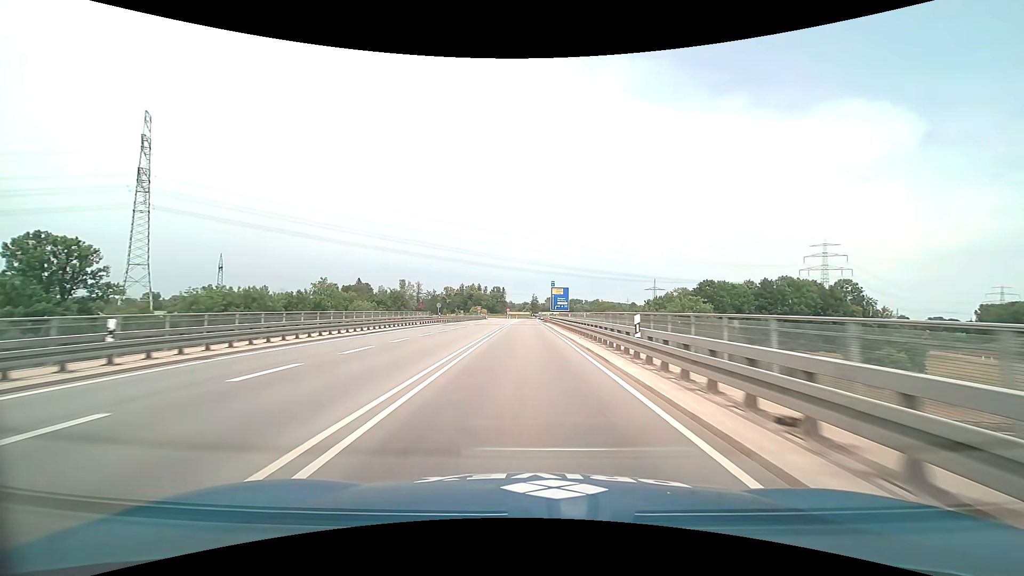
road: trunk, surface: asphalt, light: Day
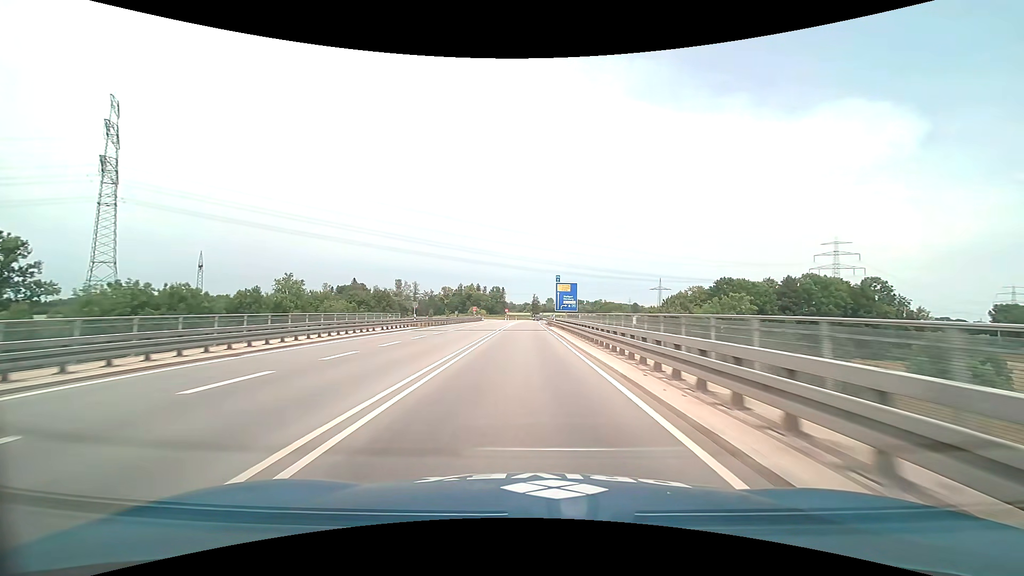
(0.0, +13.2) m; 0°
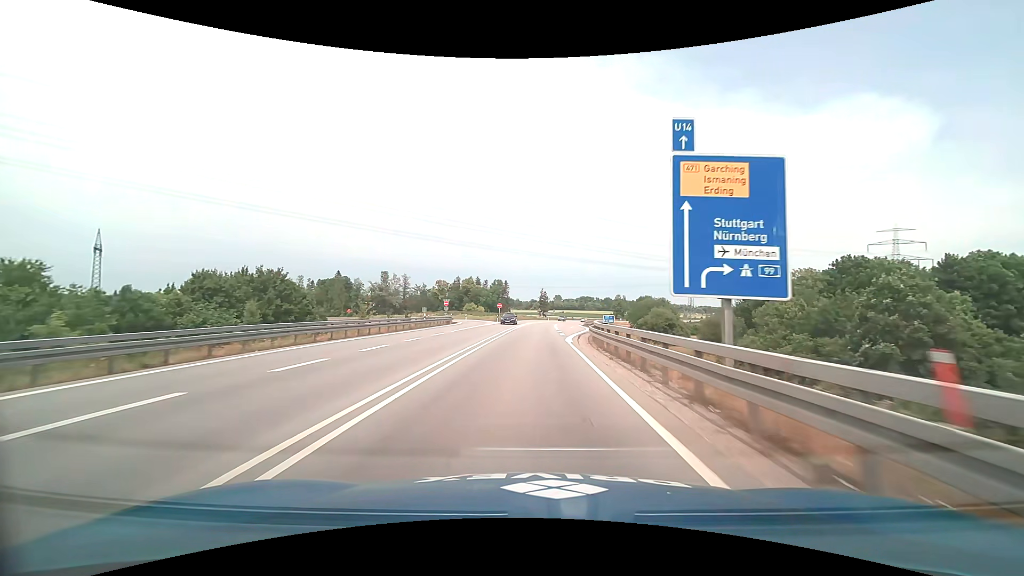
(-0.3, +51.0) m; -1°
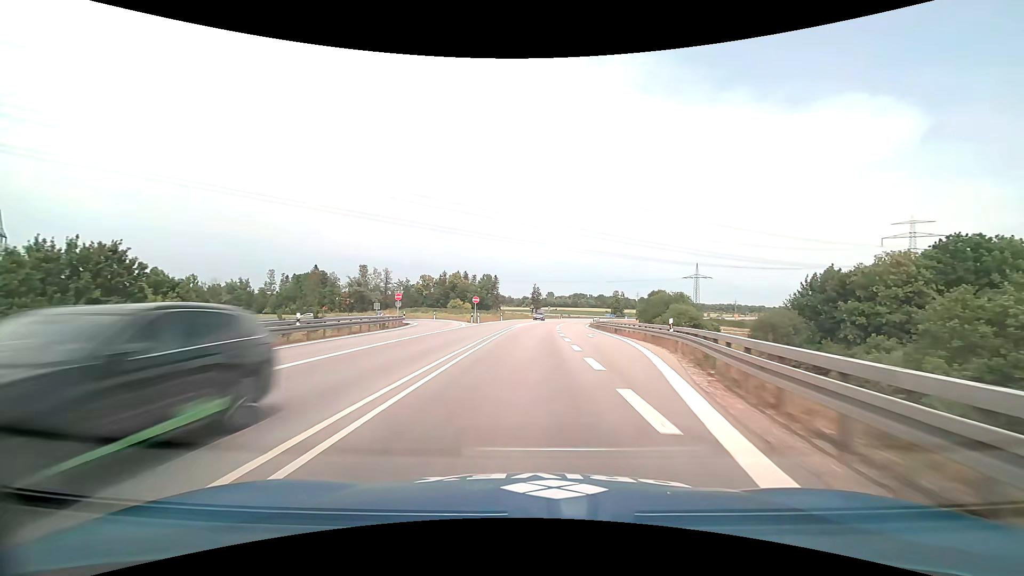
(+0.2, +24.4) m; +1°
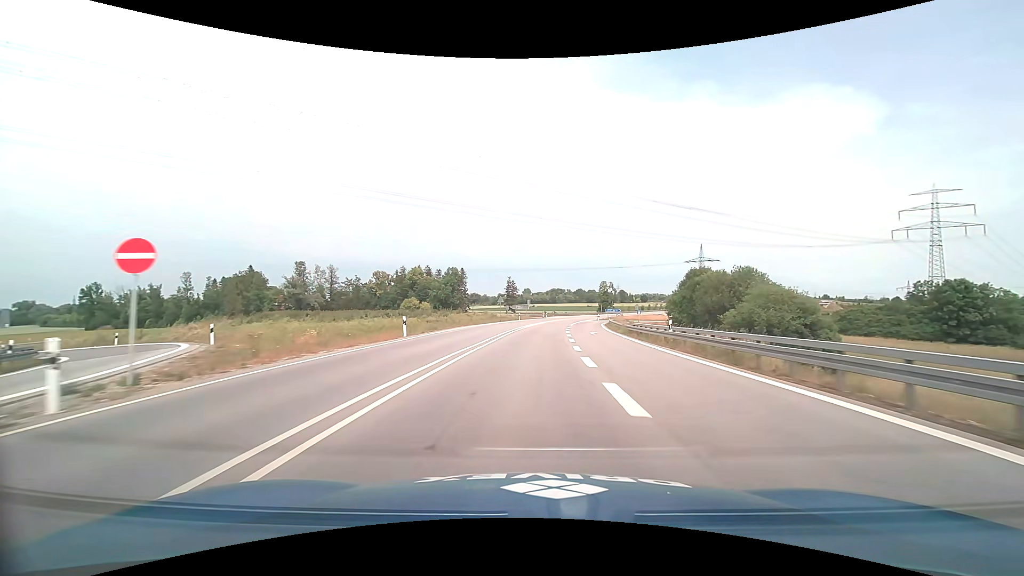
(+1.0, +47.0) m; +3°
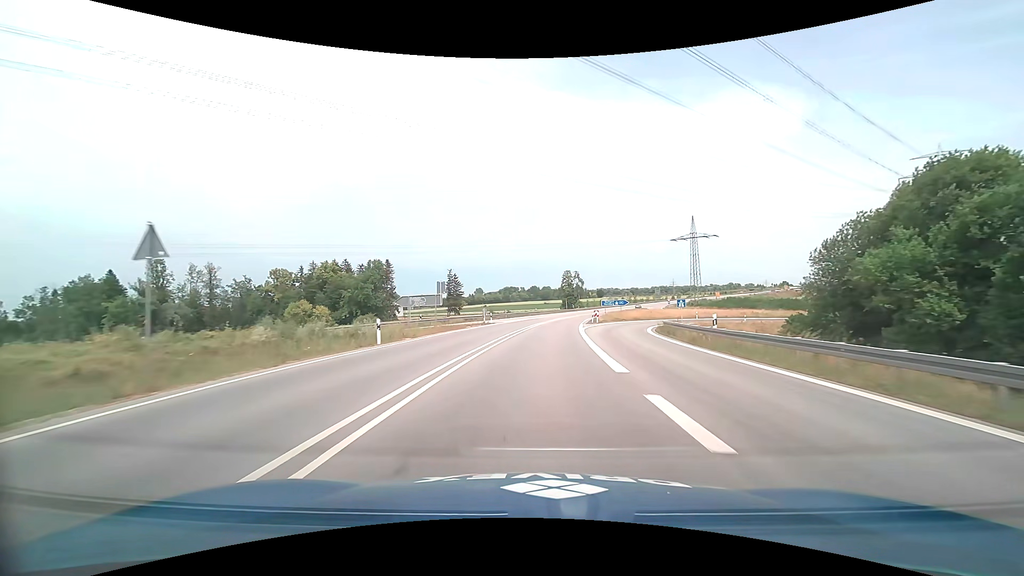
(+2.3, +55.6) m; +5°
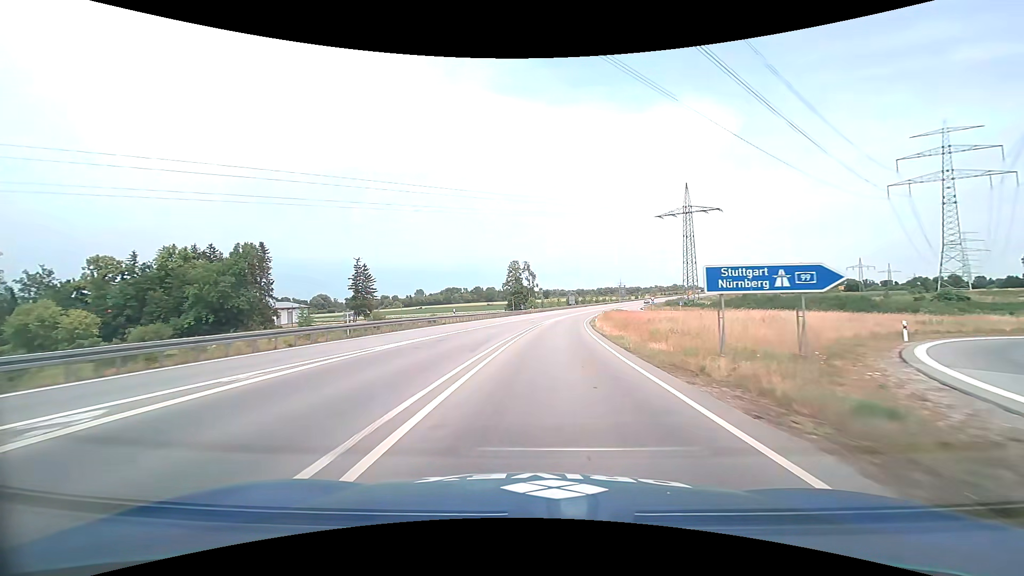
(+2.7, +52.4) m; +6°
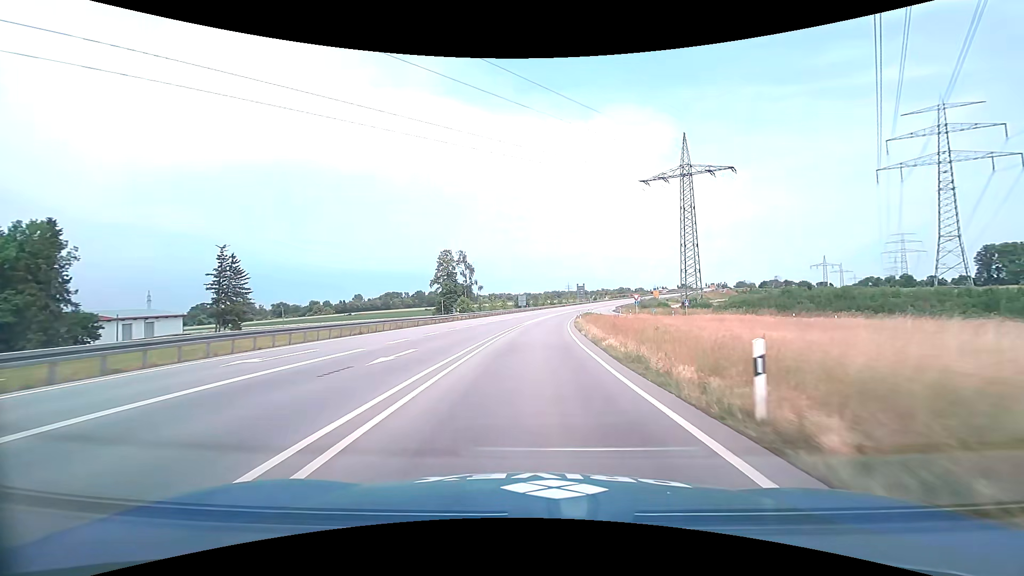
(+2.3, +41.5) m; +6°
(0, +10) (0, +20) (+1, +30) (+1, +40) (+2, +50) (+3, +60) (+4, +70) (+5, +80) (+6, +90) (+8, +100) m
